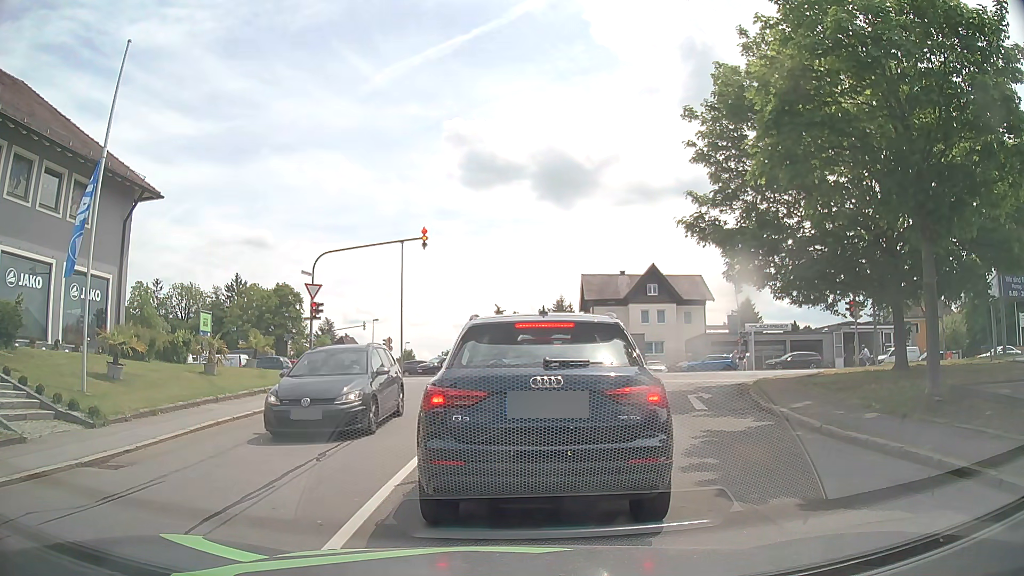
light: Day
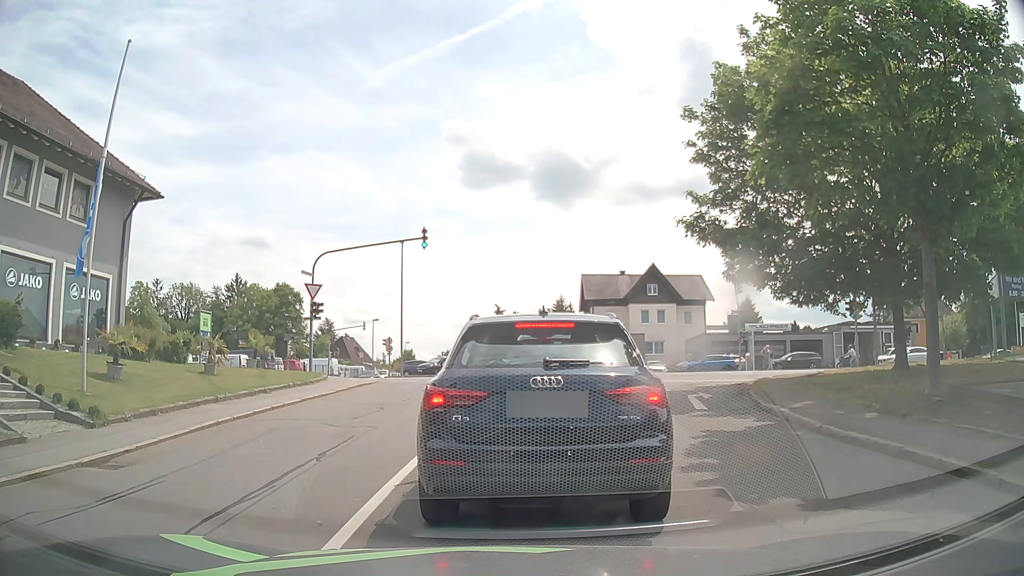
(0.0, 0.0) m; 0°
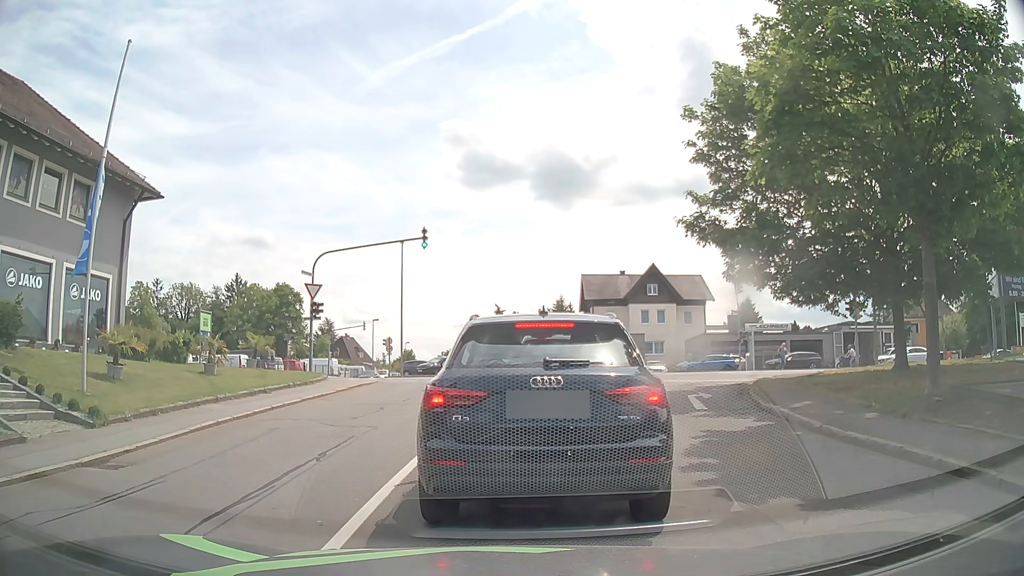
(0.0, 0.0) m; 0°
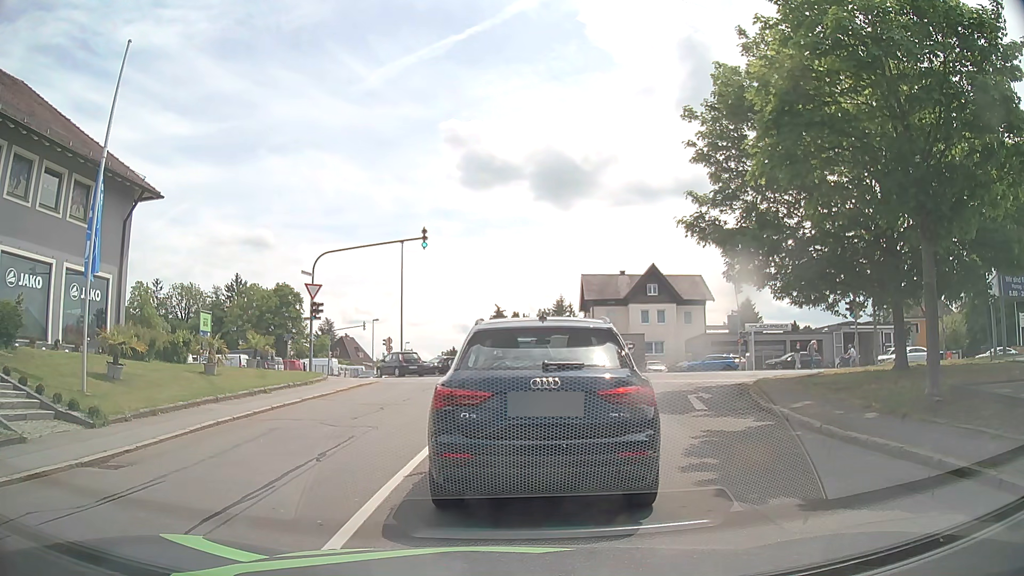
(0.0, 0.0) m; 0°
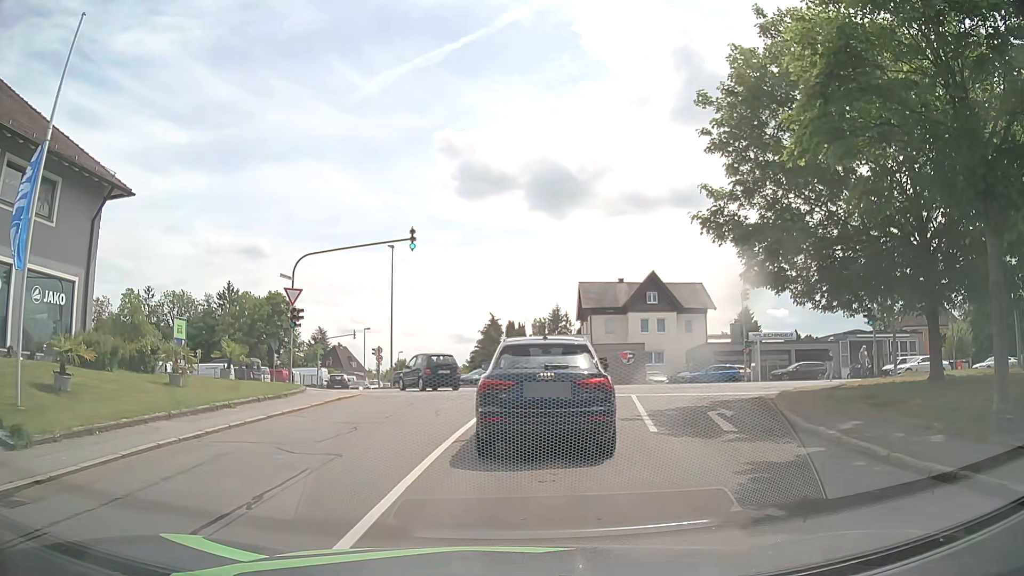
(-0.1, +2.4) m; -1°
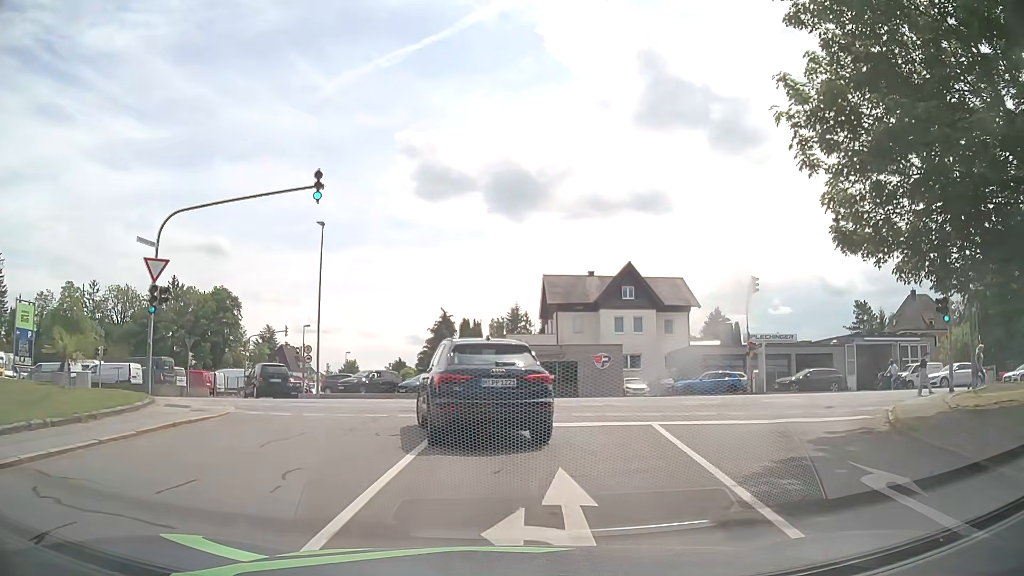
(+0.2, +8.9) m; +3°
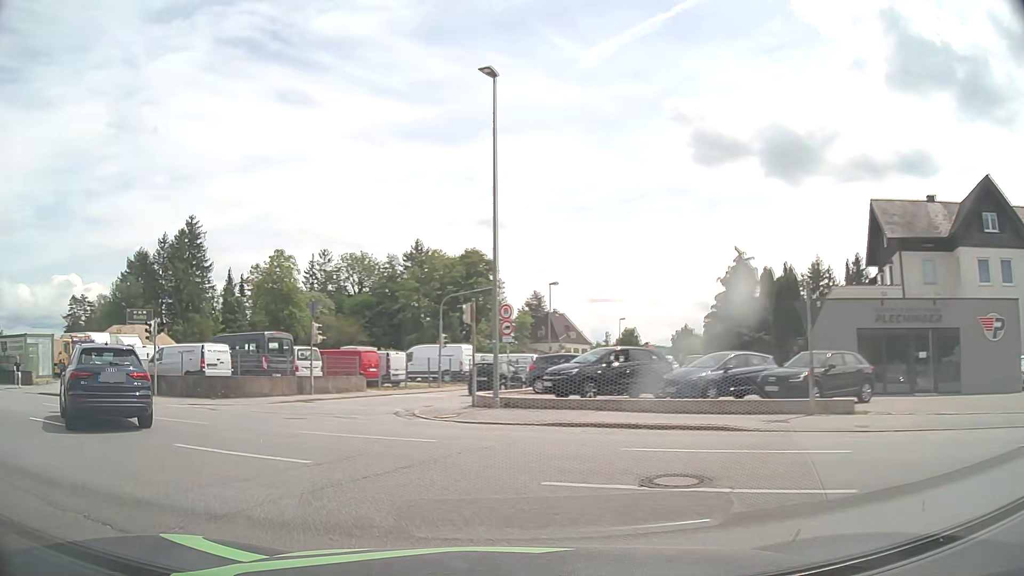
(-1.5, +20.1) m; -23°
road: residential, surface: asphalt
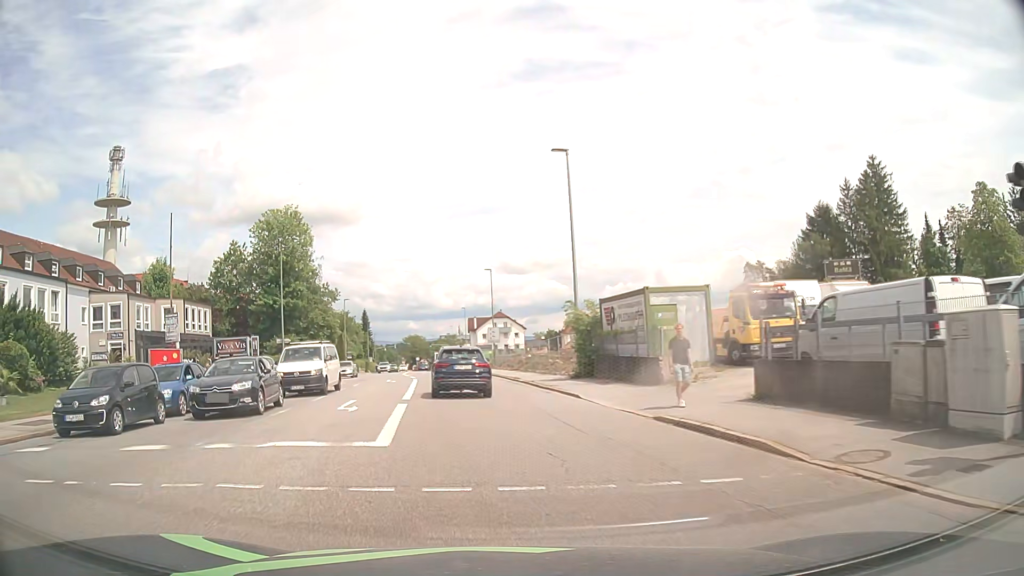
(-12.2, +17.9) m; -59°
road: tertiary
(-1, +10) (-2, +20) (-3, +30) (-5, +40) (-7, +50) (-8, +59) (-10, +69) (-11, +79) (-13, +89) (-14, +99) m
